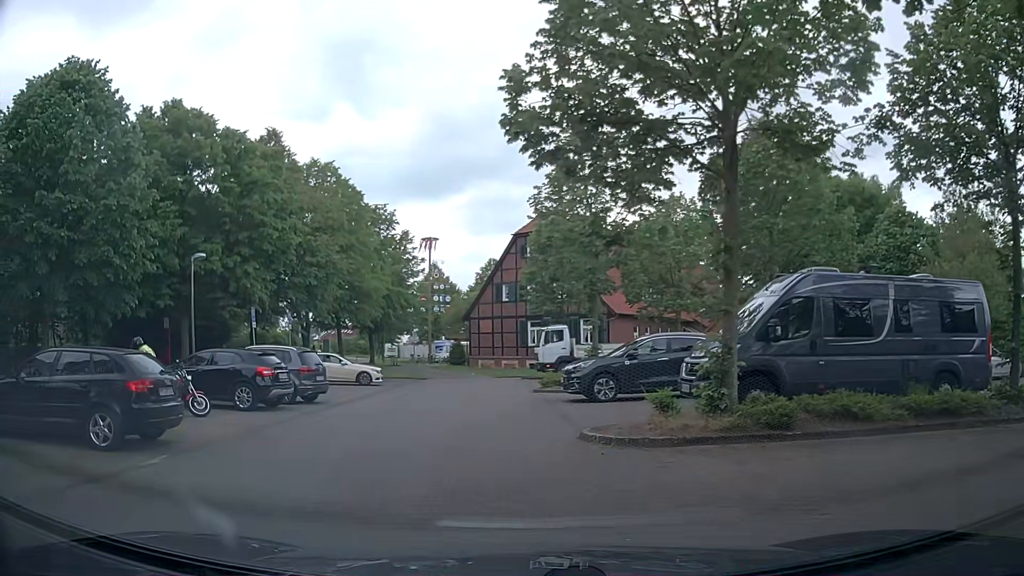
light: Day
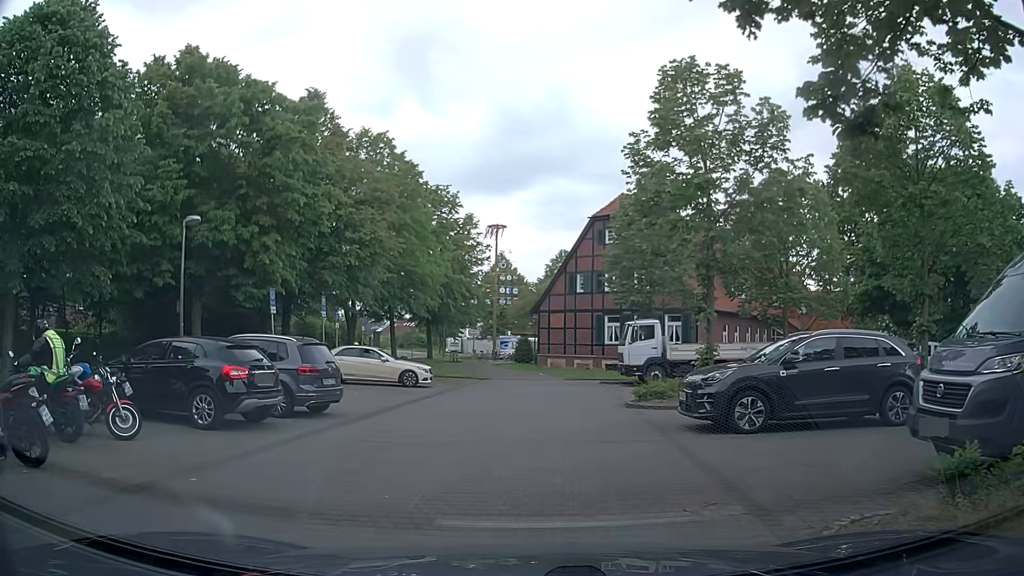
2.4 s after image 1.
(-0.1, +5.7) m; -4°
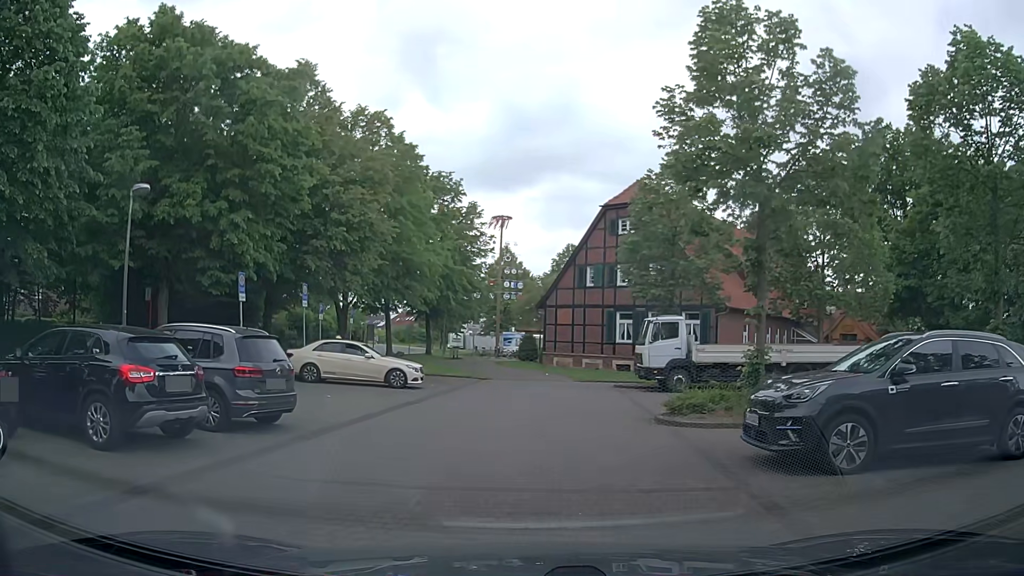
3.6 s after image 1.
(0.0, +3.2) m; -1°
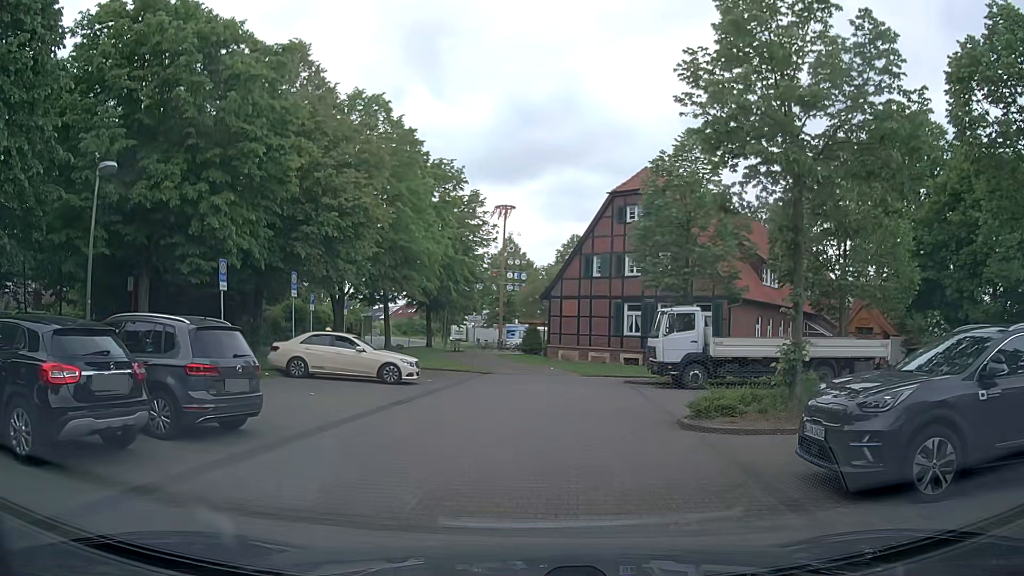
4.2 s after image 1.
(0.0, +1.7) m; +1°
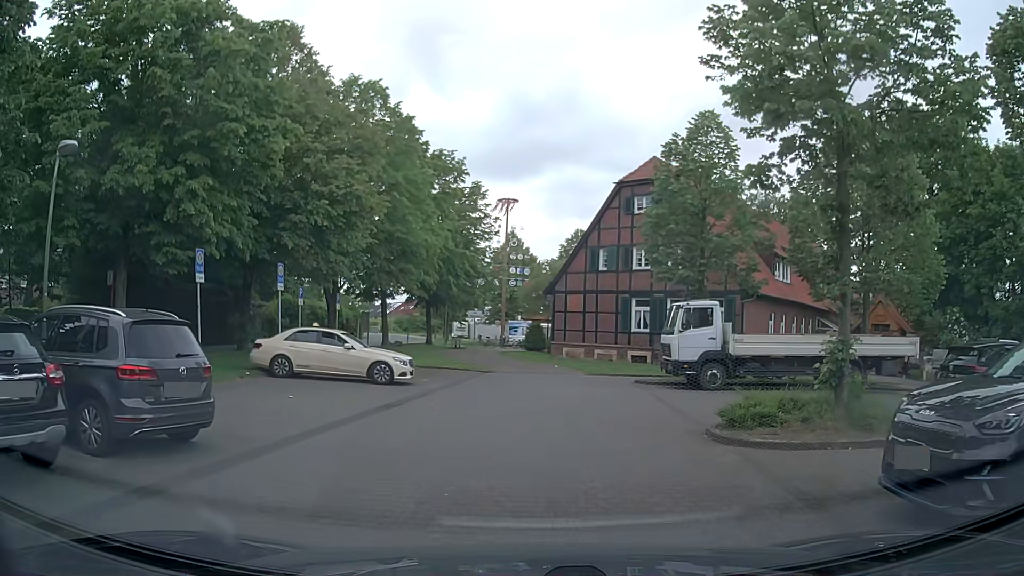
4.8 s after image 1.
(0.0, +1.7) m; +1°
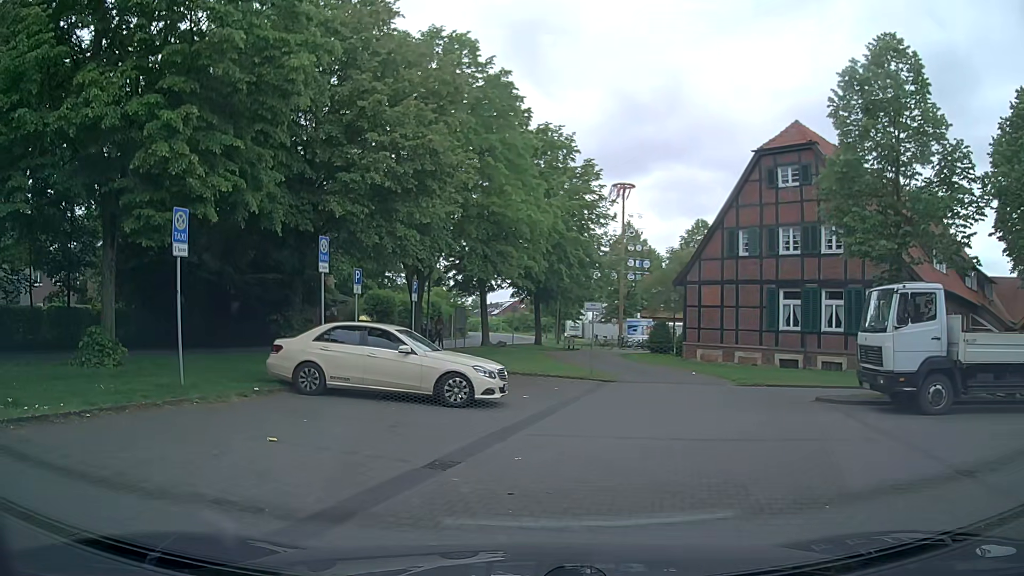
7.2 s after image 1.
(-0.4, +6.3) m; -8°
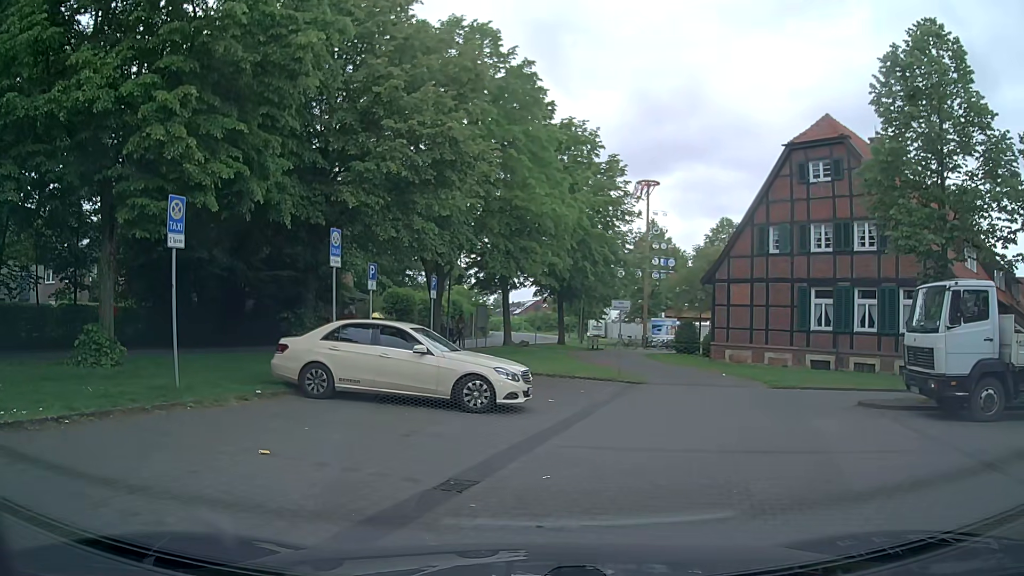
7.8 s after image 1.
(0.0, +1.0) m; -2°
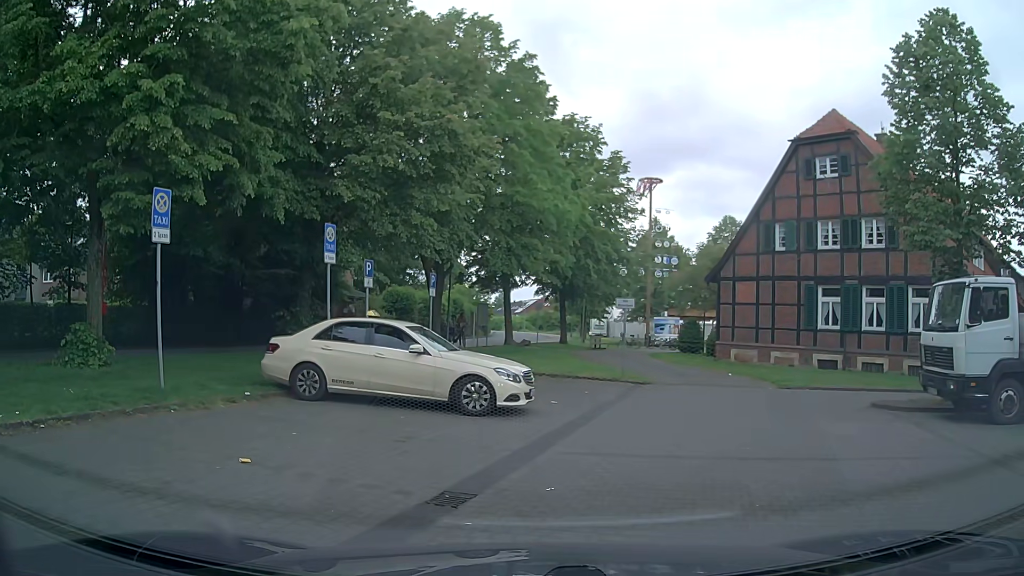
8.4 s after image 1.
(0.0, +0.5) m; 0°
